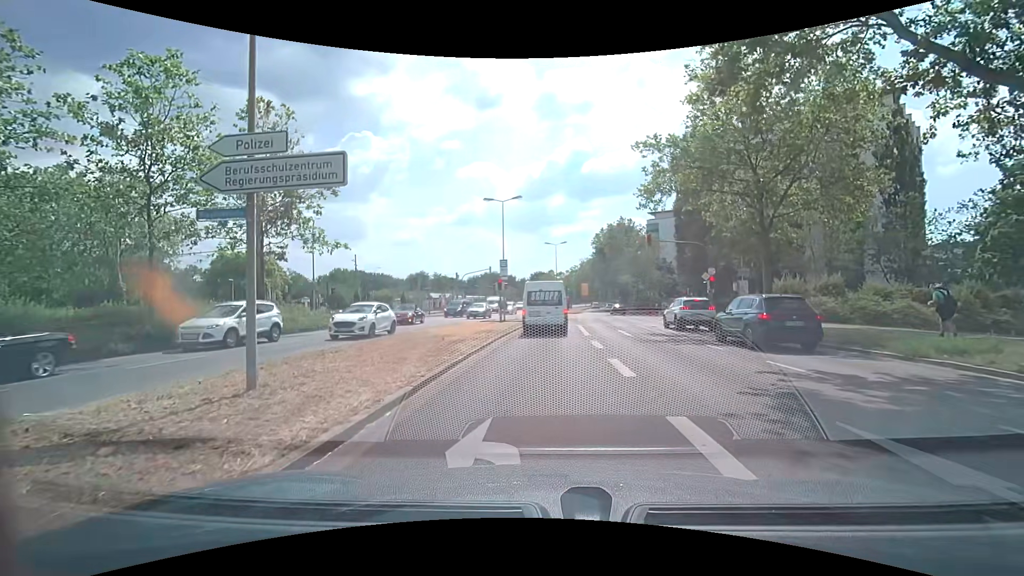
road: secondary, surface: asphalt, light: Day
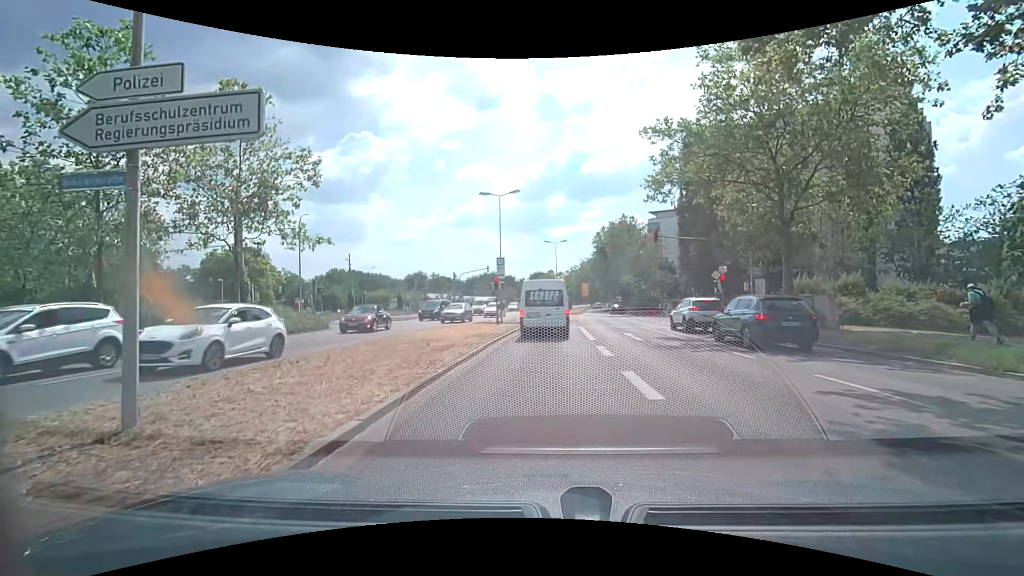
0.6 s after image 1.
(0.0, +2.1) m; 0°
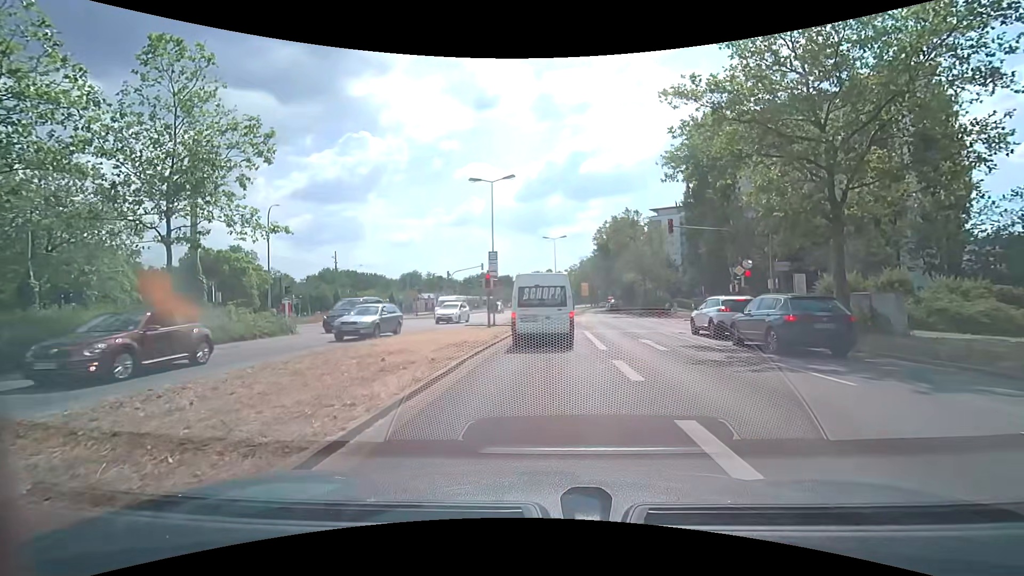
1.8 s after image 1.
(+0.1, +4.1) m; +1°
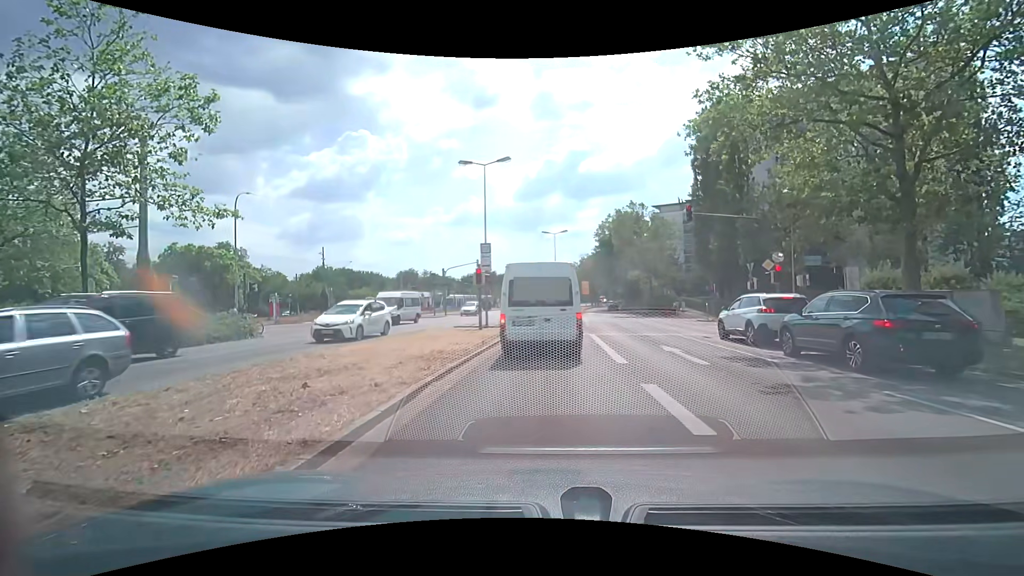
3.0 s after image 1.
(0.0, +3.6) m; 0°
